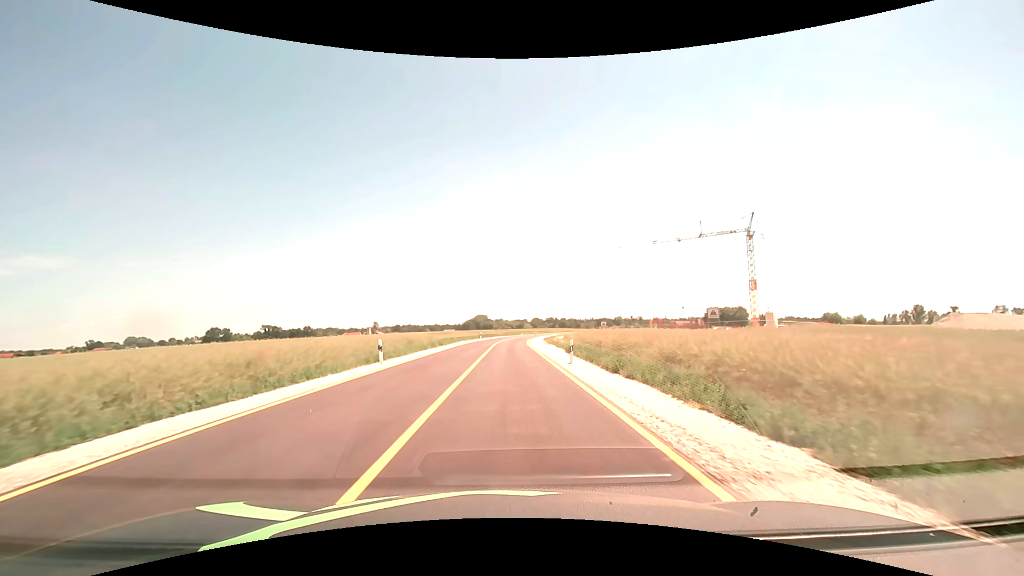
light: Day
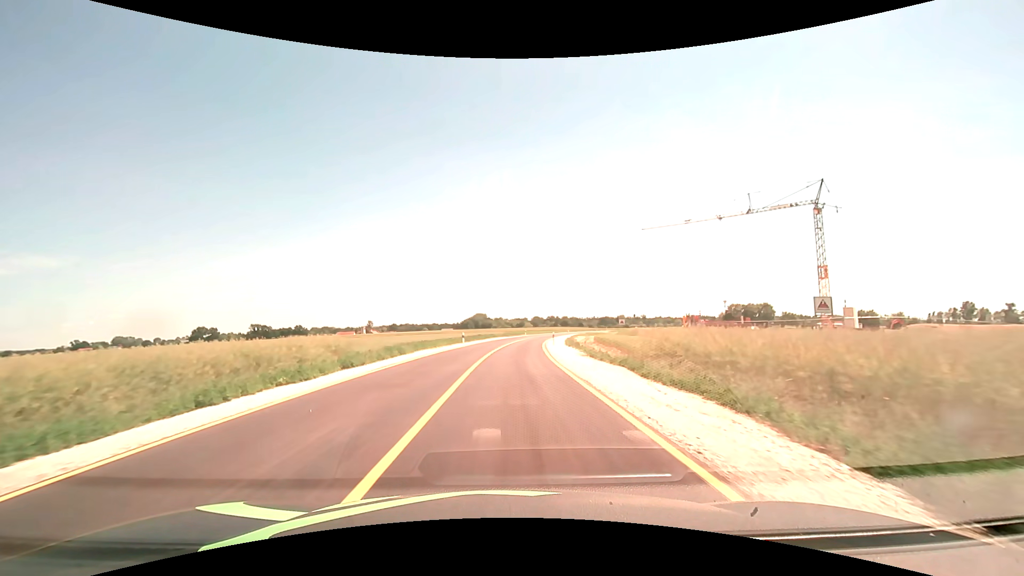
(-0.1, +27.4) m; 0°
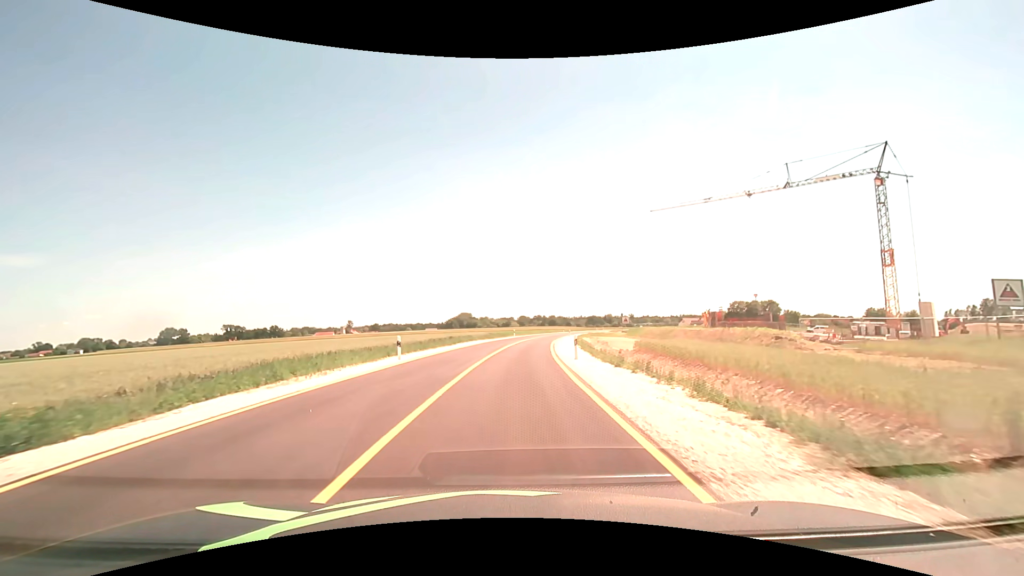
(+0.3, +21.1) m; +2°
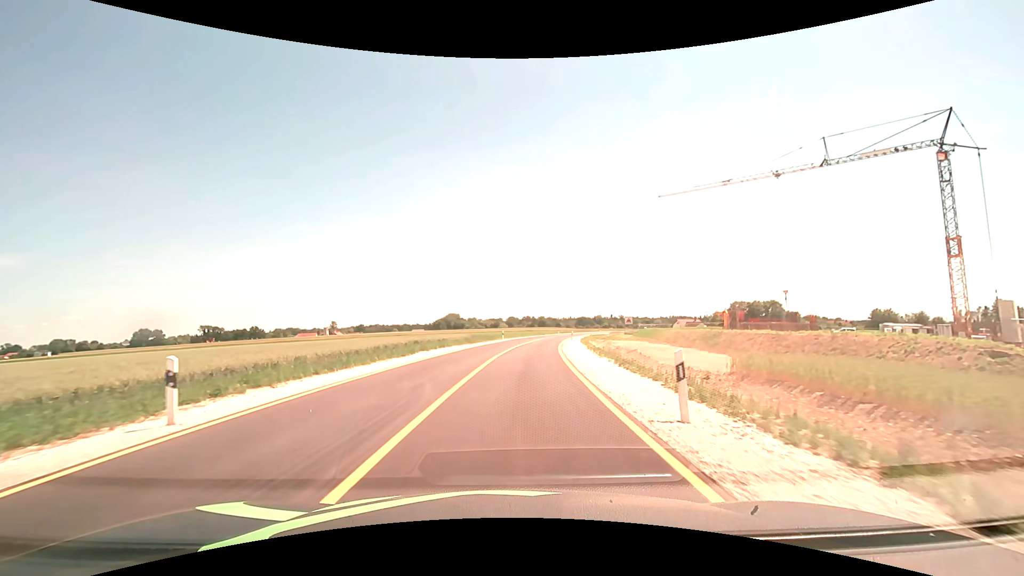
(+0.1, +14.4) m; +1°
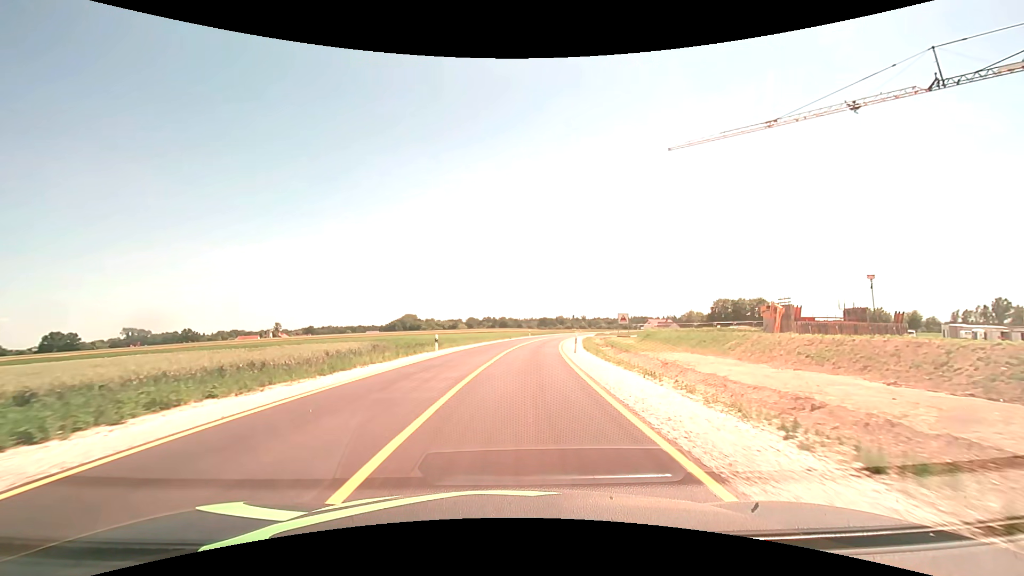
(+1.2, +29.0) m; +4°
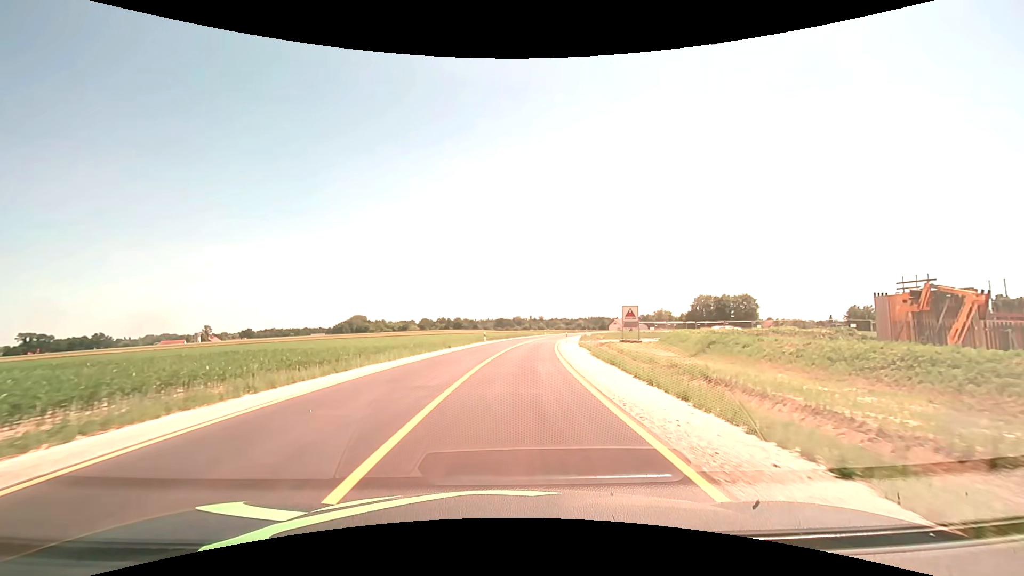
(+1.3, +29.7) m; +5°
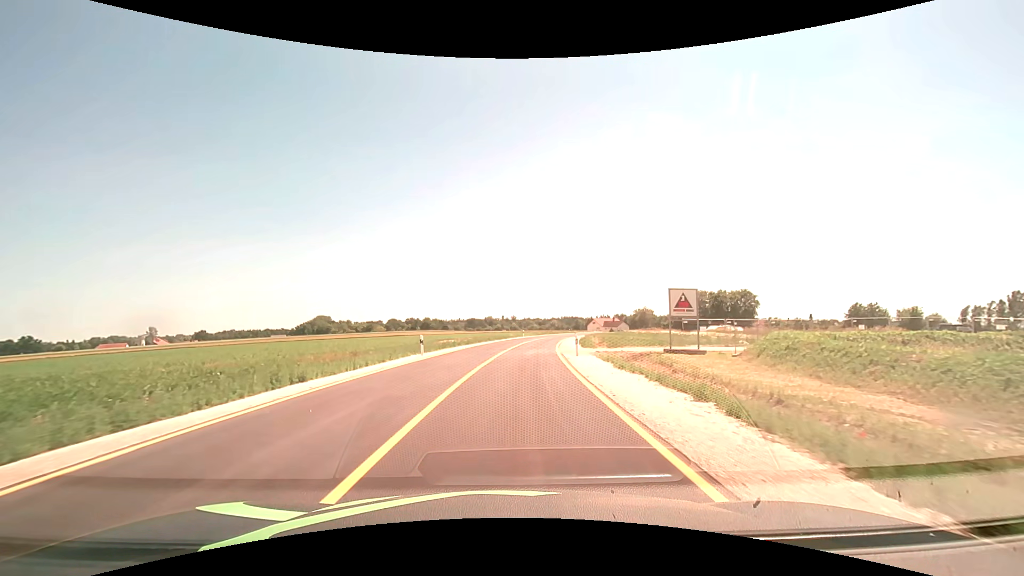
(+0.7, +23.0) m; +3°
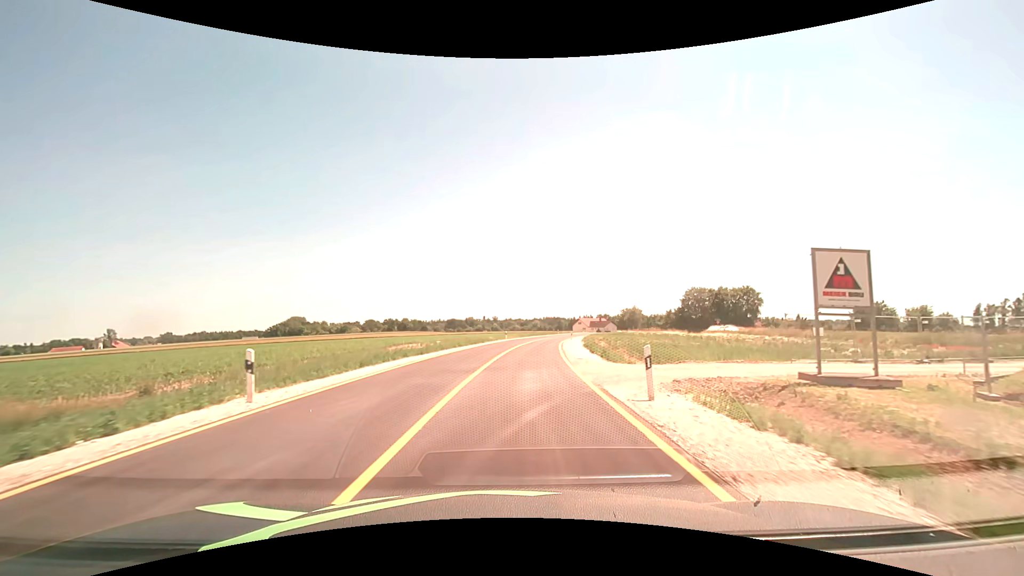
(+0.3, +15.6) m; +2°
(0, +10) (+1, +20) (+1, +30) (+2, +40) (+3, +50) (+5, +60) (+6, +70) (+9, +79) (+11, +89) (+13, +99) m
